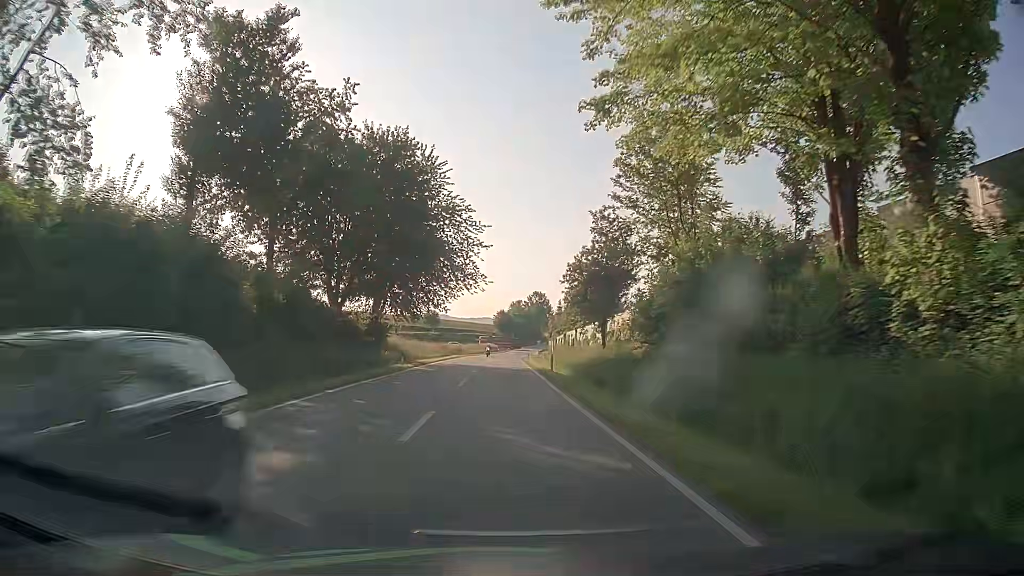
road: secondary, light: Day
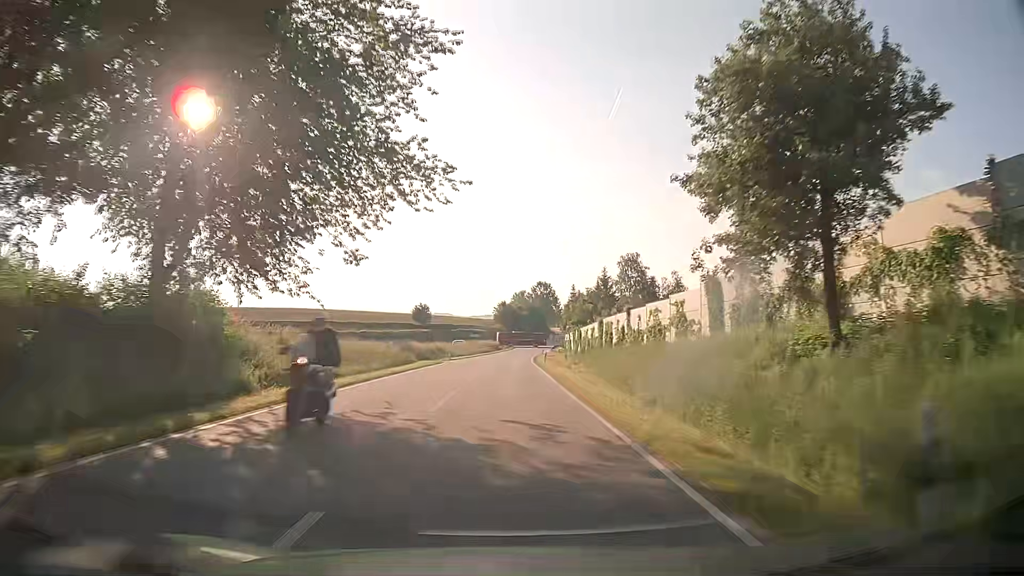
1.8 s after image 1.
(-0.1, +32.2) m; 0°
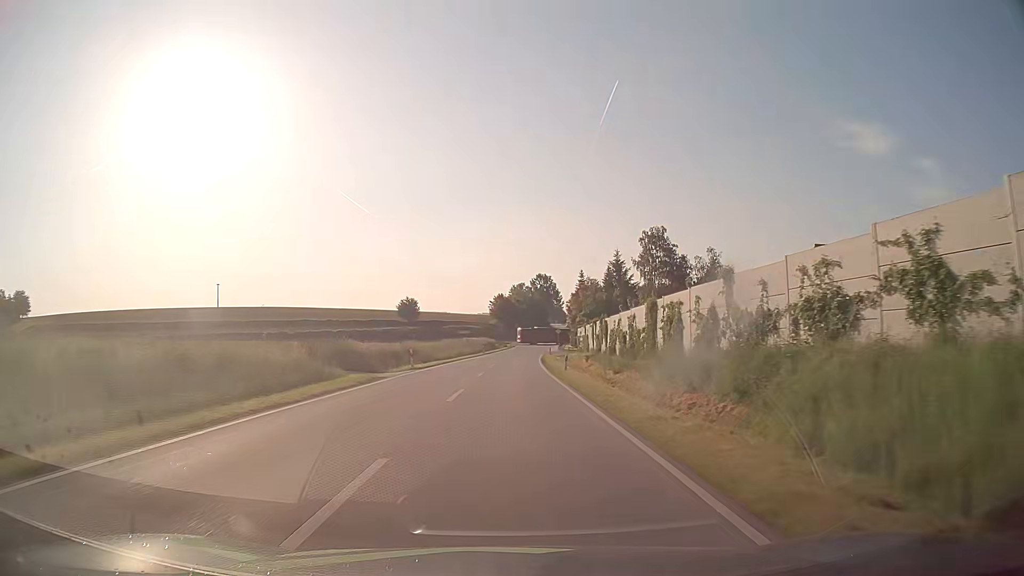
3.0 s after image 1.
(0.0, +21.5) m; 0°
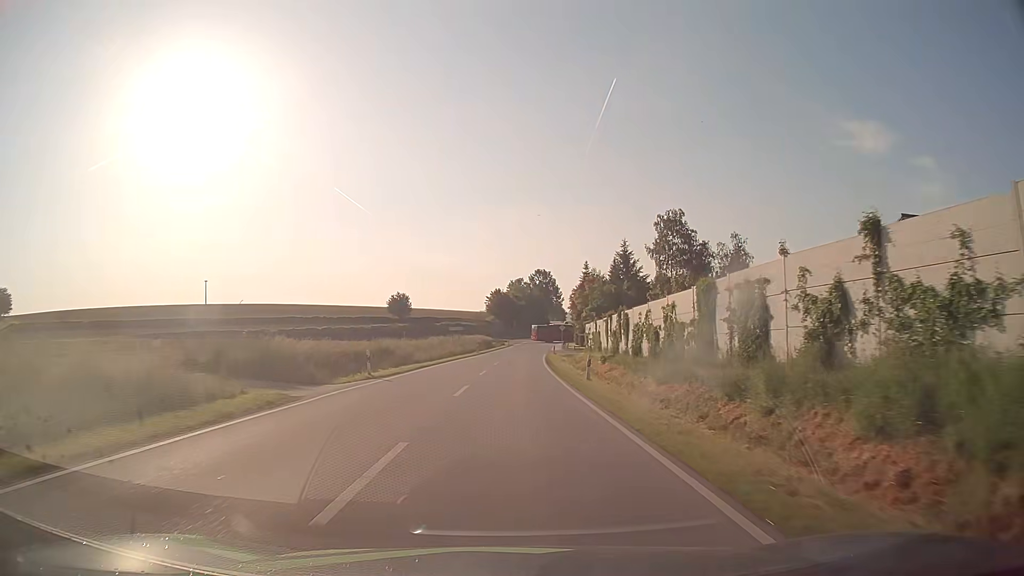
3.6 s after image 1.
(+0.1, +10.8) m; 0°
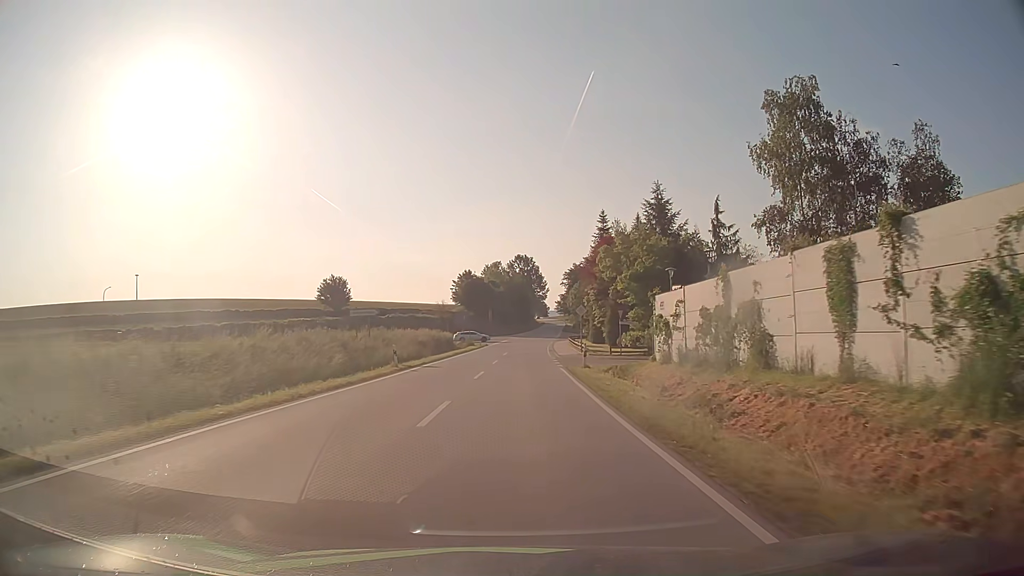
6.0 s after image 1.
(+0.6, +42.5) m; +2°
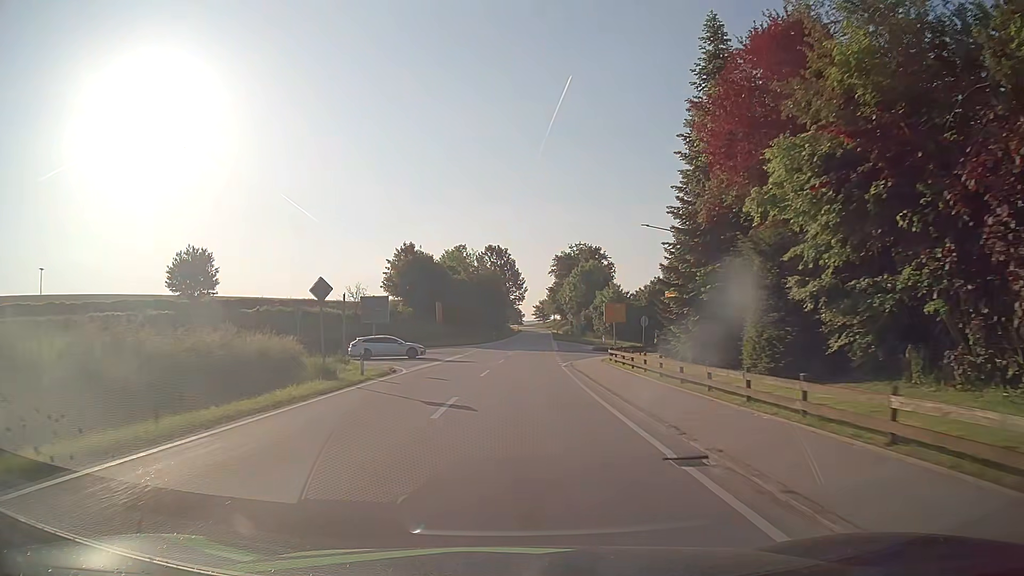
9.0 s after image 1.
(+1.0, +46.5) m; +2°
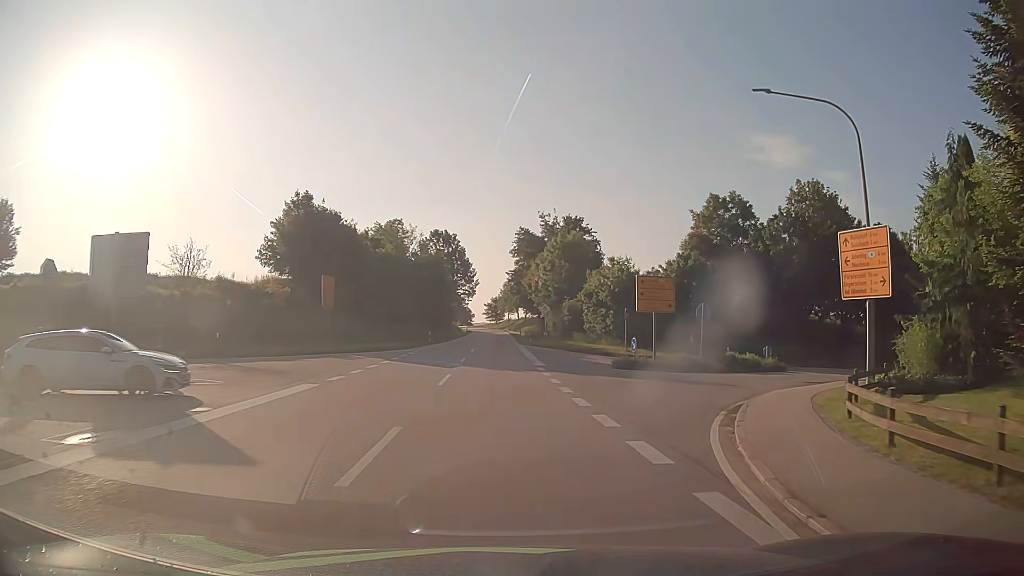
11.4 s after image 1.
(+0.6, +28.8) m; +4°
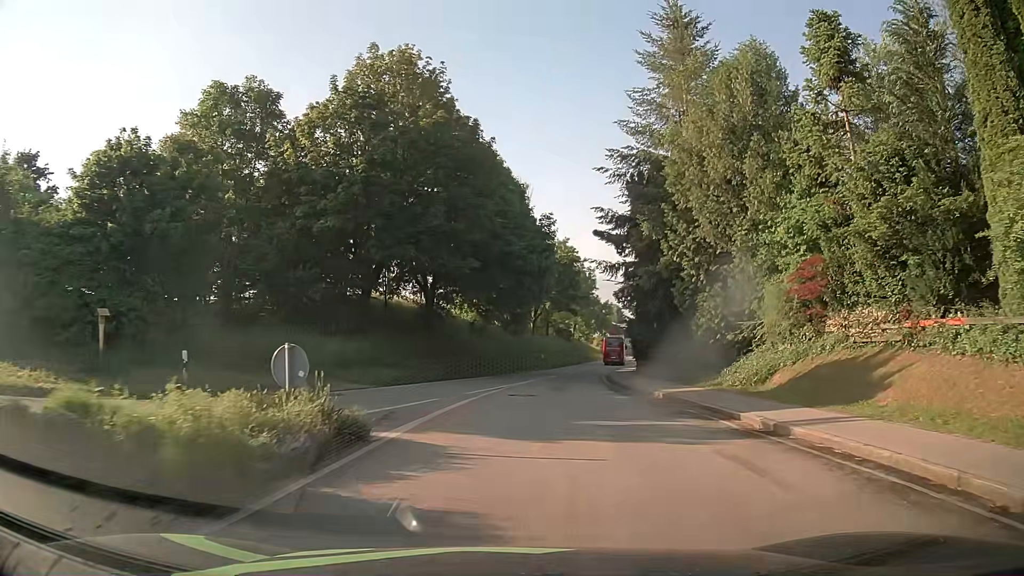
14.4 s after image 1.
(+9.6, +26.4) m; +40°
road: tertiary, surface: asphalt
